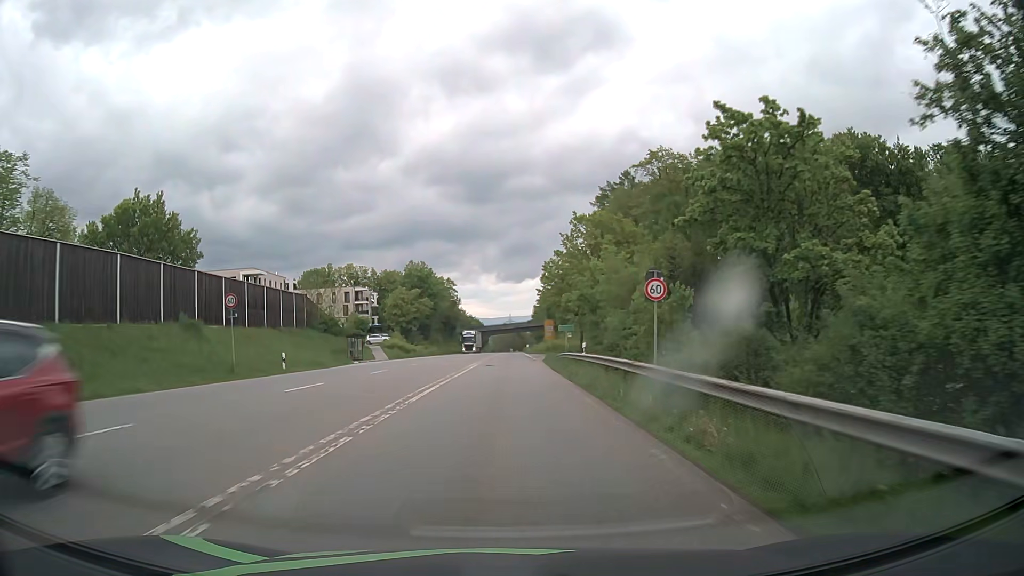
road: secondary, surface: asphalt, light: Day
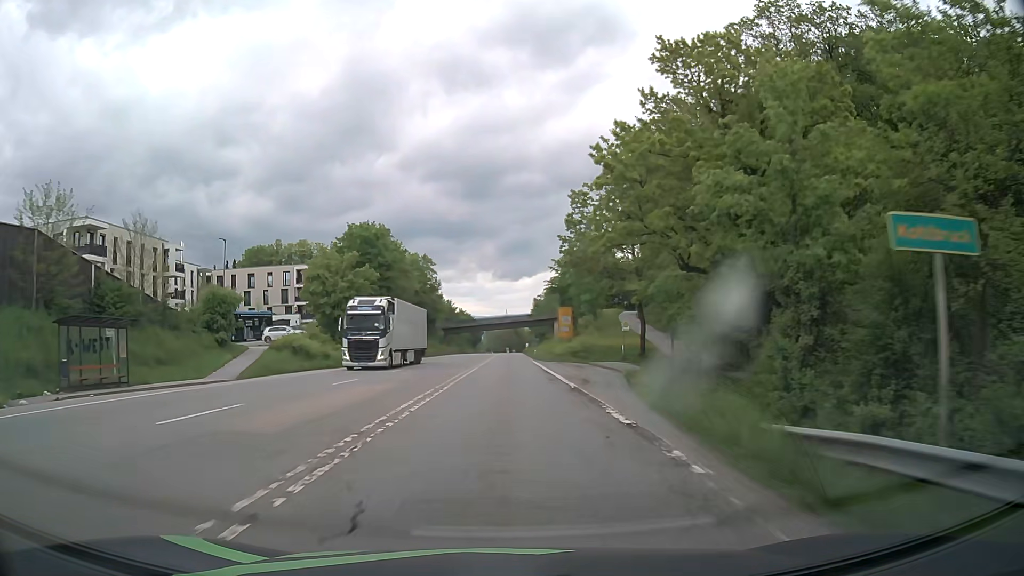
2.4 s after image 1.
(+0.2, +41.4) m; 0°
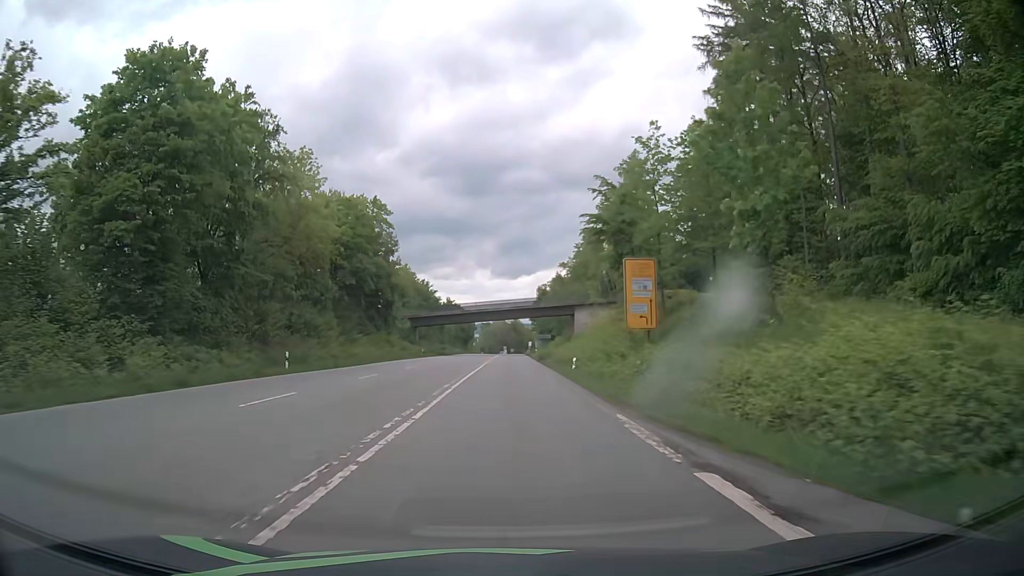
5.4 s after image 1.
(+0.2, +47.8) m; 0°
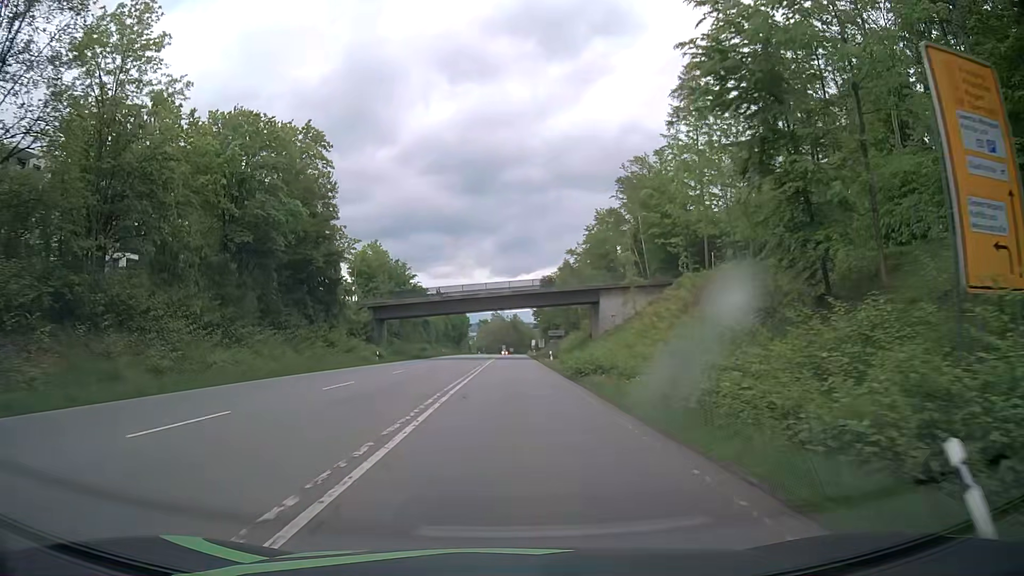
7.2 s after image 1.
(+0.1, +27.9) m; 0°
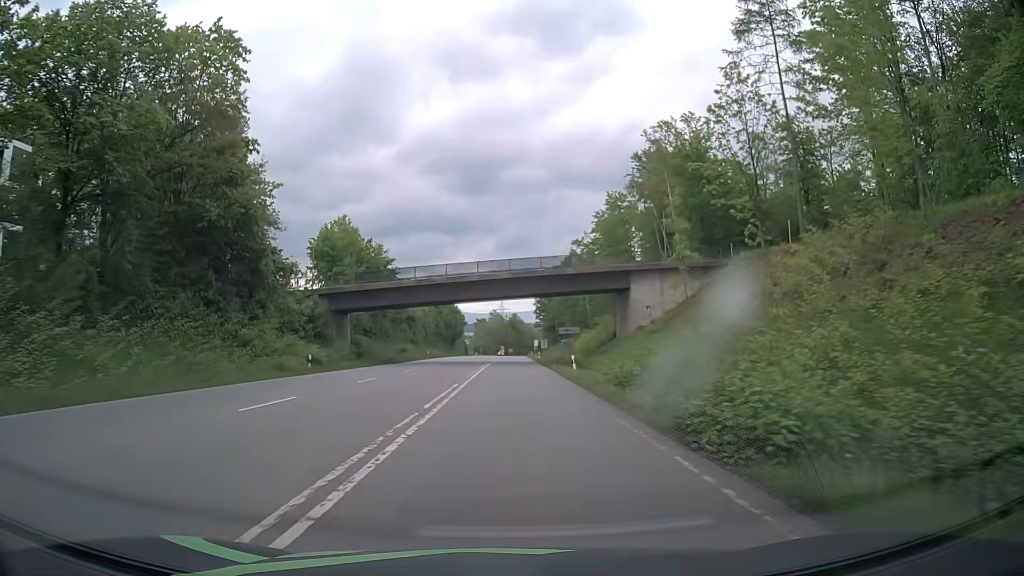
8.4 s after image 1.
(+0.2, +18.5) m; +1°
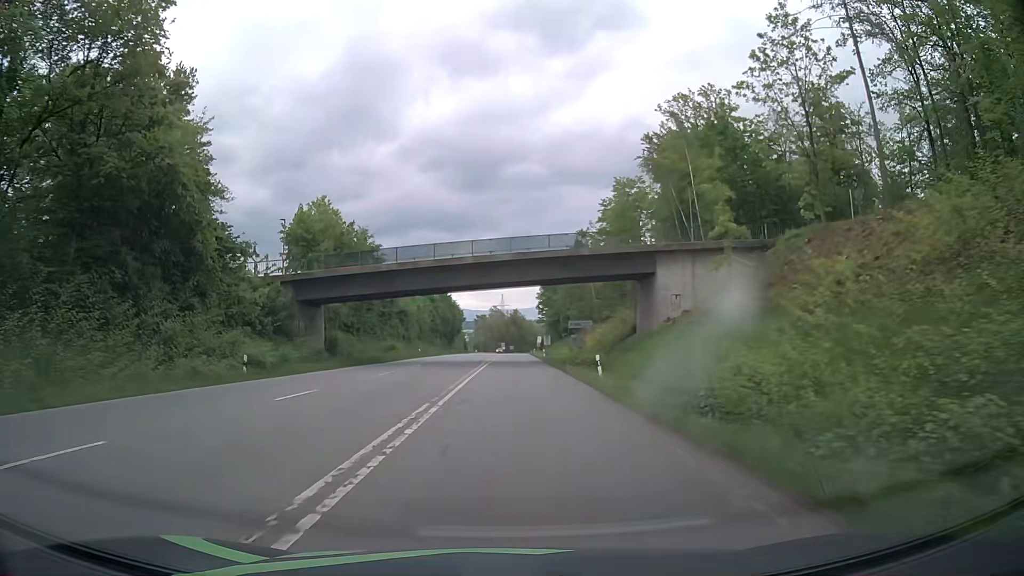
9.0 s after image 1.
(-0.1, +9.2) m; 0°
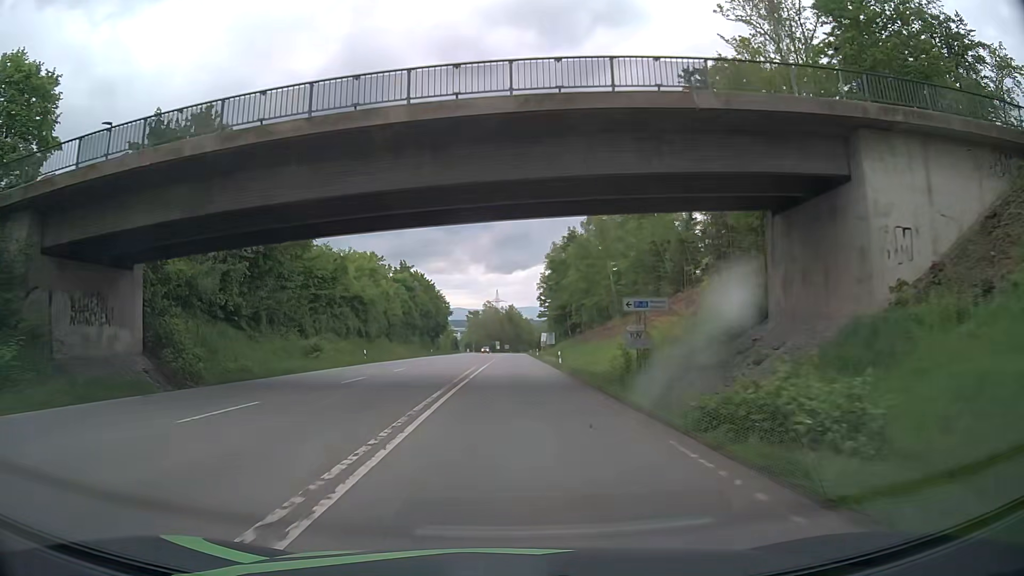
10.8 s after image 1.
(-0.2, +27.7) m; 0°
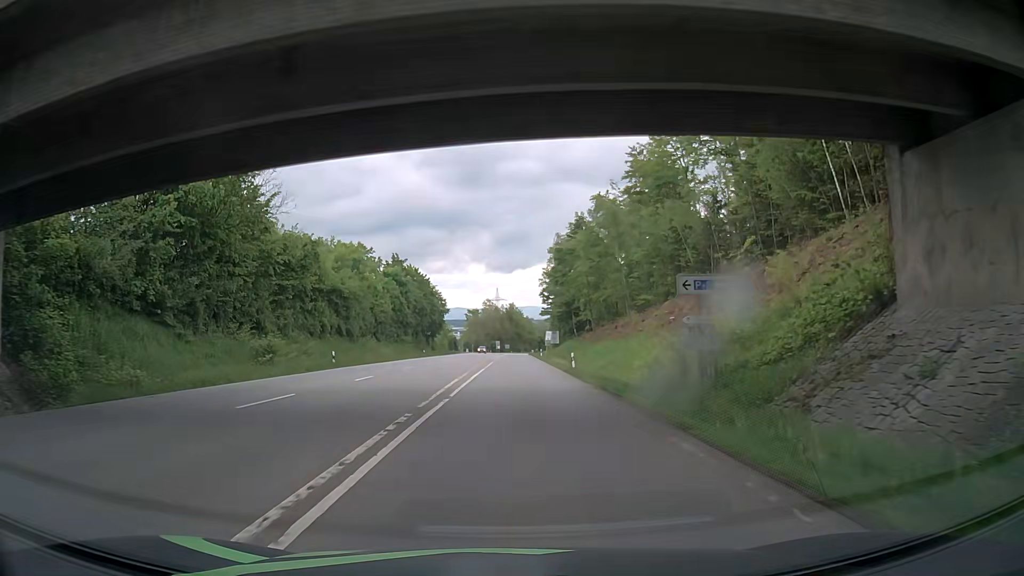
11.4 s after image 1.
(-0.1, +9.2) m; 0°
(0, +10) (0, +20) (0, +30) (0, +40) (0, +50) (0, +60) (0, +70) (0, +80) (0, +90) (0, +100) m
